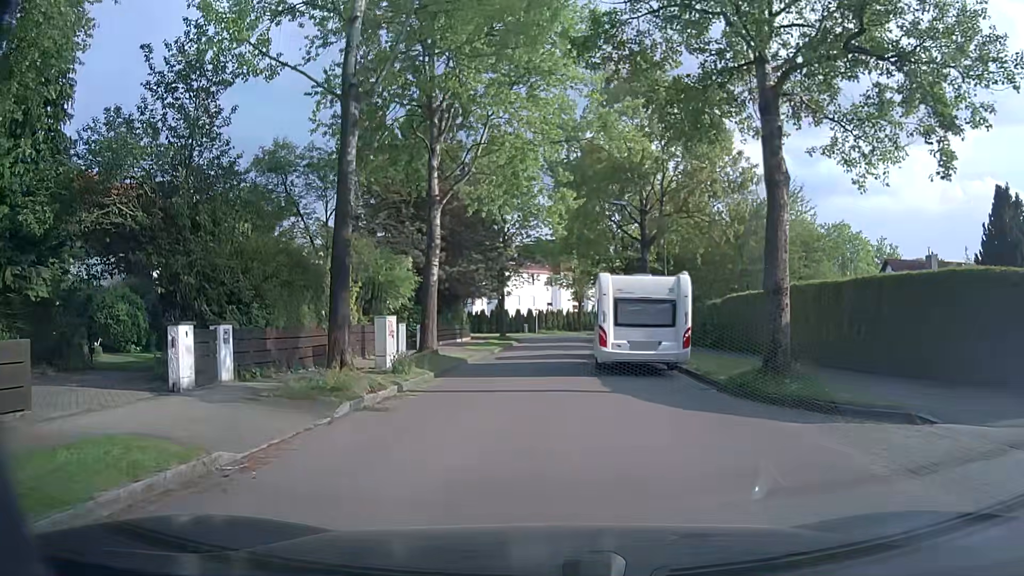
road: residential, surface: asphalt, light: Day
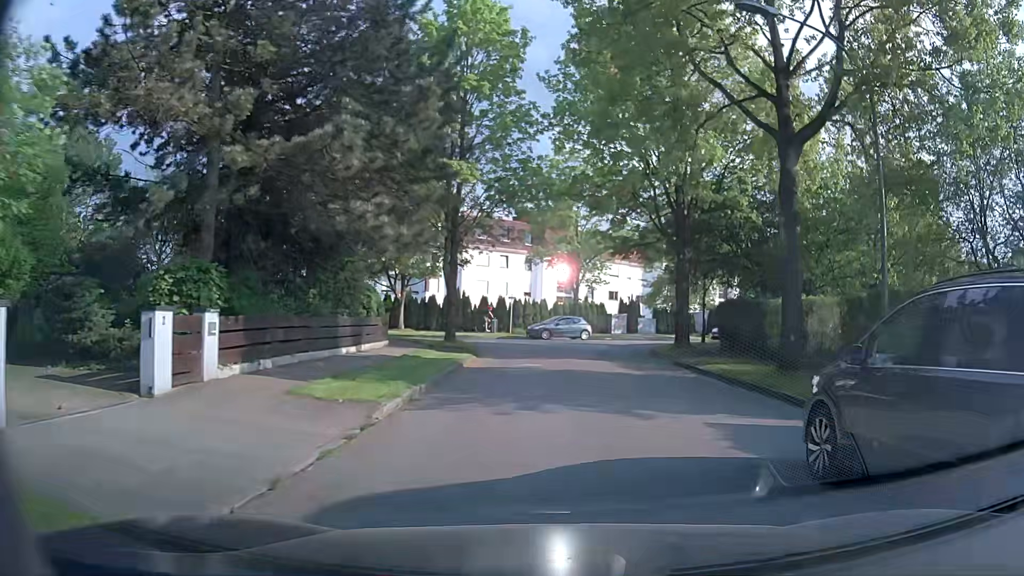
(-0.8, +22.5) m; +3°
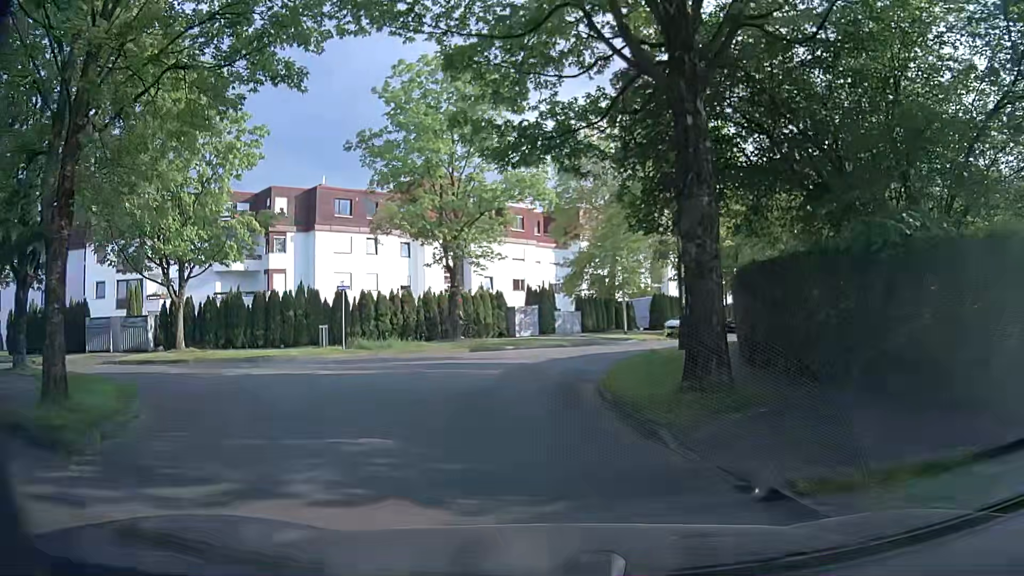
(+1.8, +17.6) m; +6°
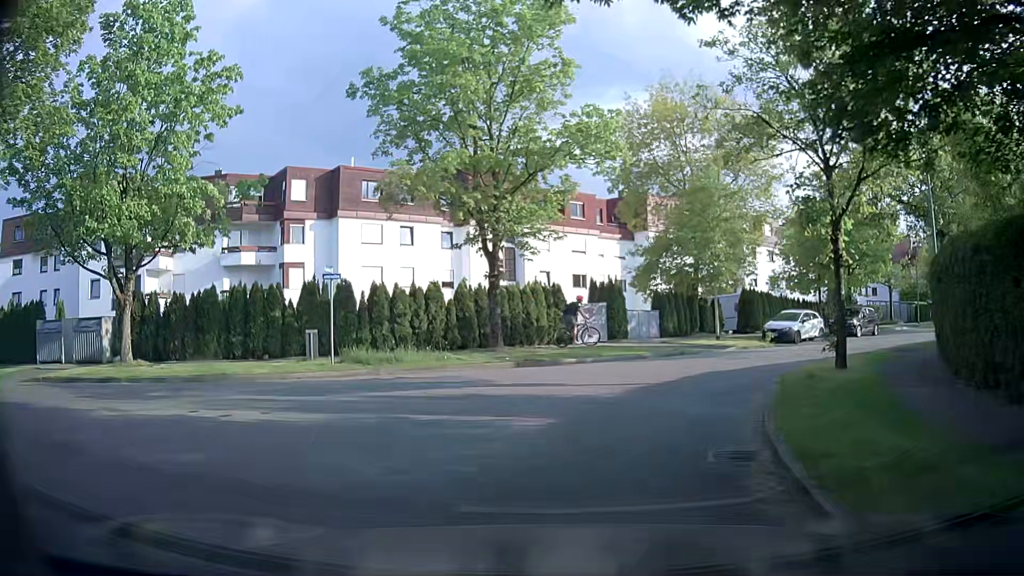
(-0.2, +7.7) m; -3°
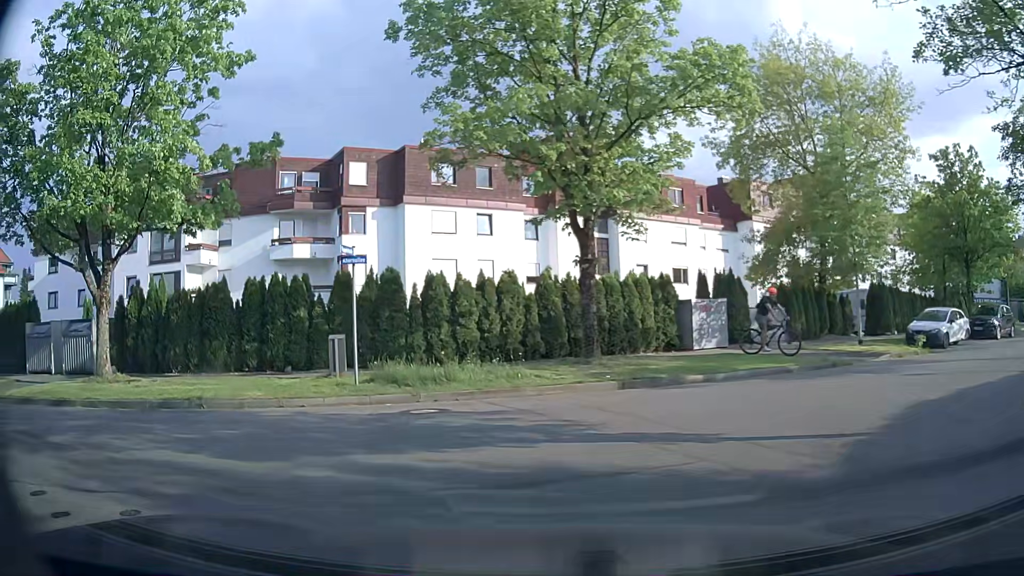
(-0.4, +5.3) m; -9°
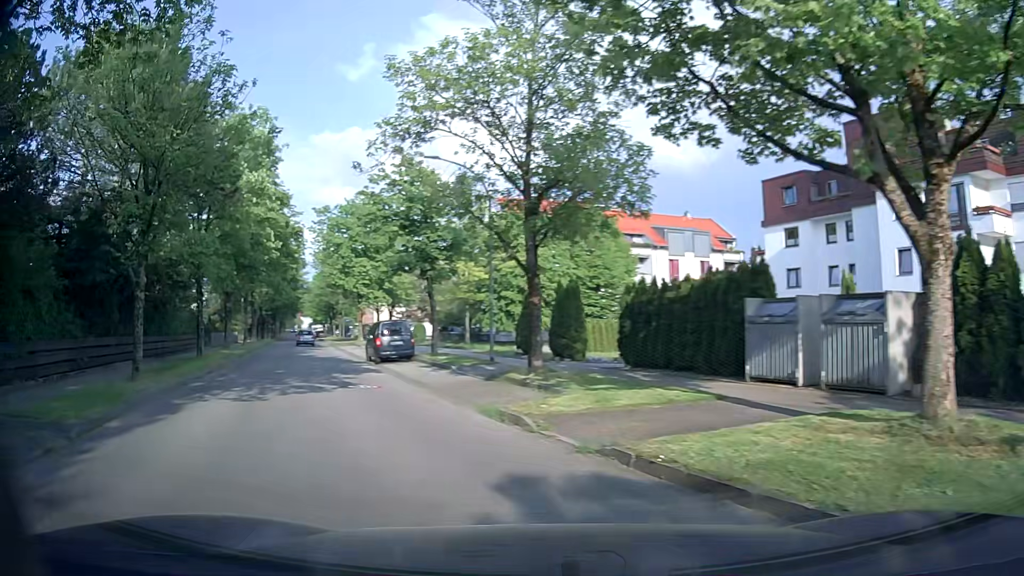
(-5.7, +8.3) m; -65°
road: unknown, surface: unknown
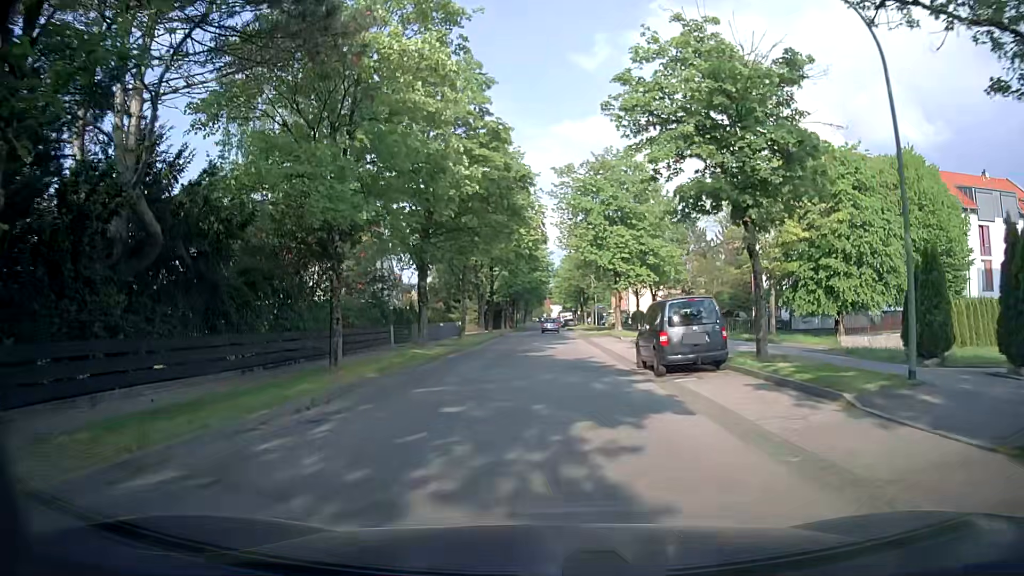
(-3.3, +12.8) m; -20°
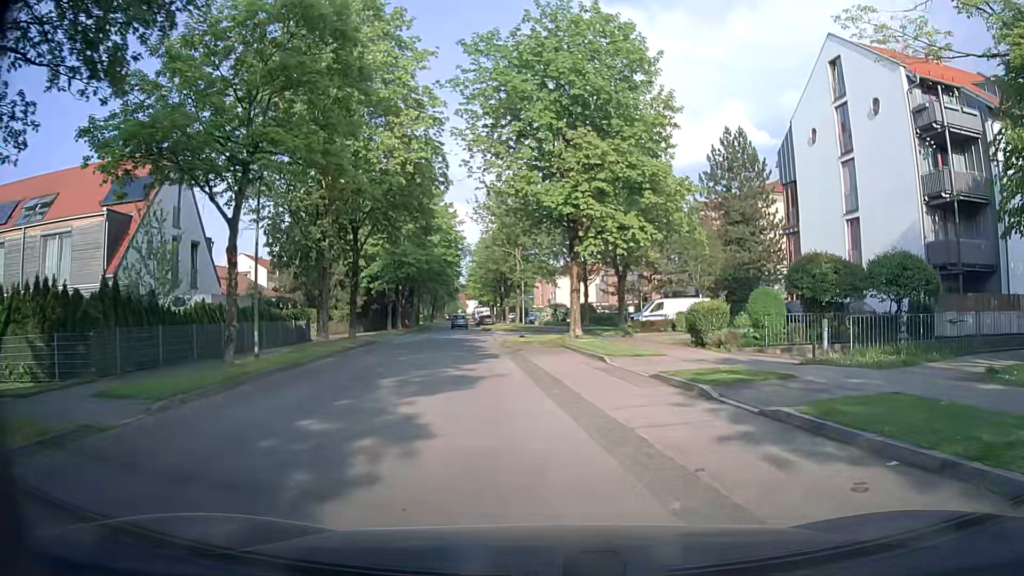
(+0.5, +23.9) m; +5°
